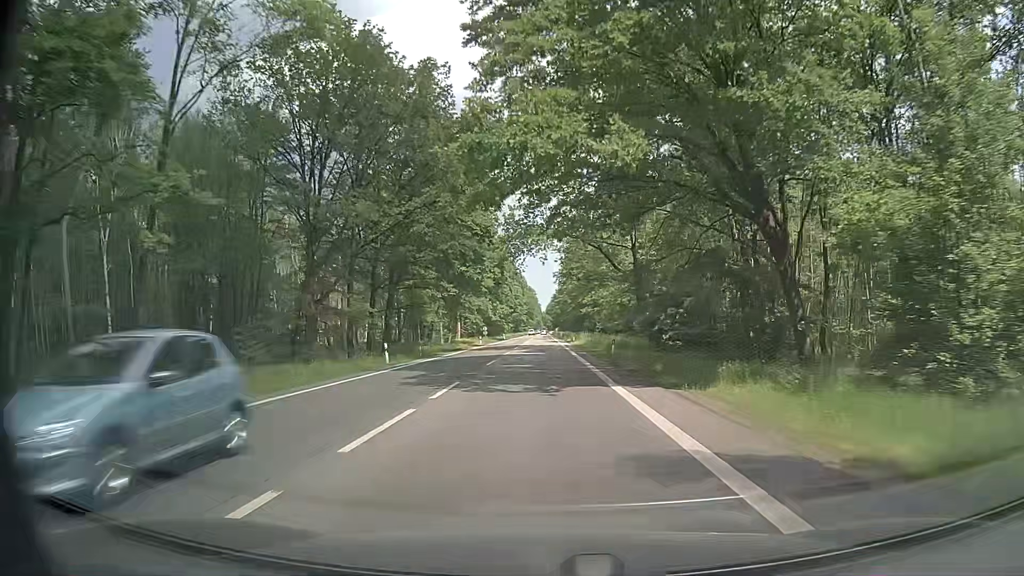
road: secondary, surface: asphalt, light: Day
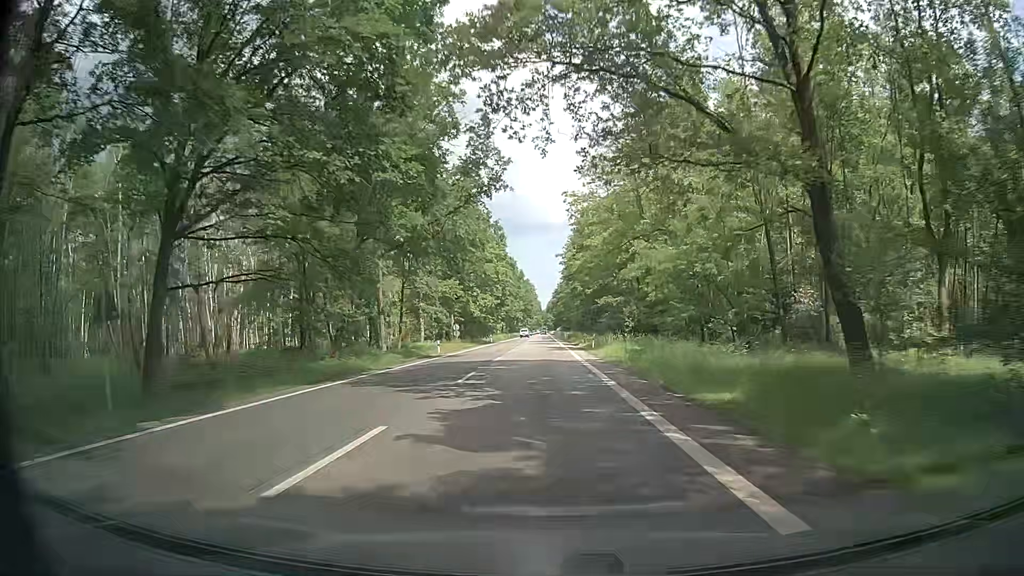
(+0.1, +33.0) m; 0°
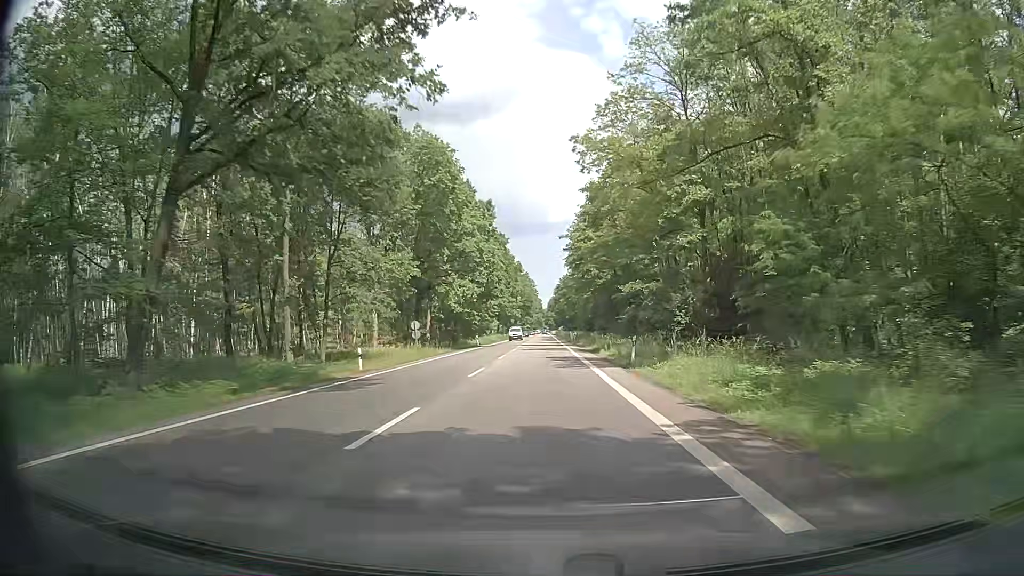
(0.0, +22.1) m; 0°
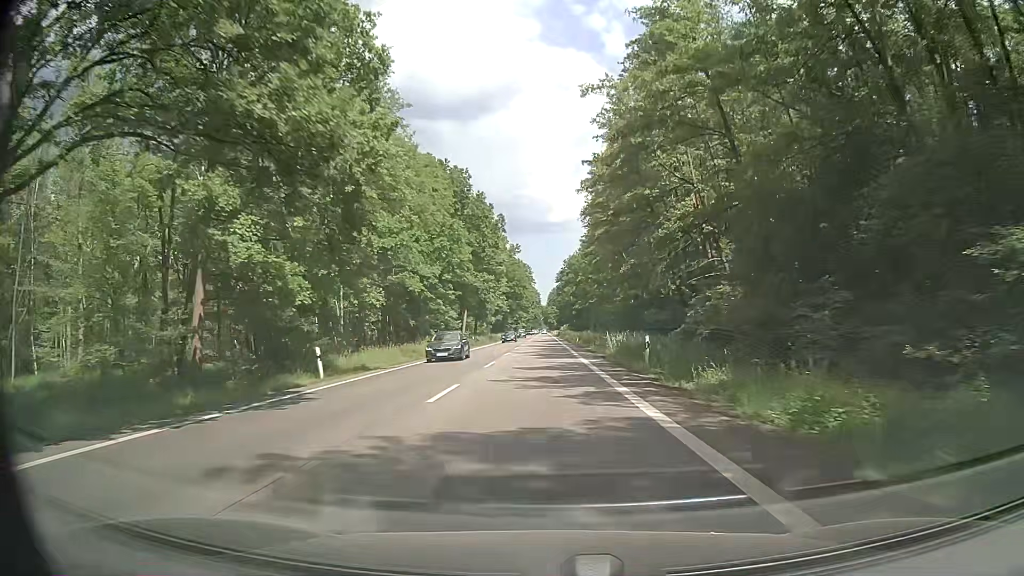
(0.0, +55.9) m; 0°
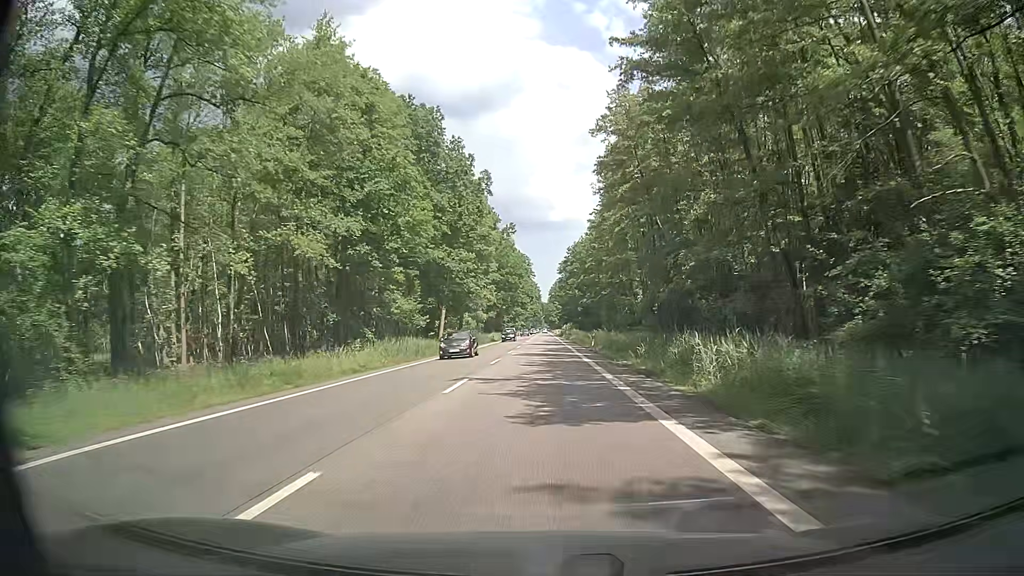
(+0.1, +22.7) m; 0°
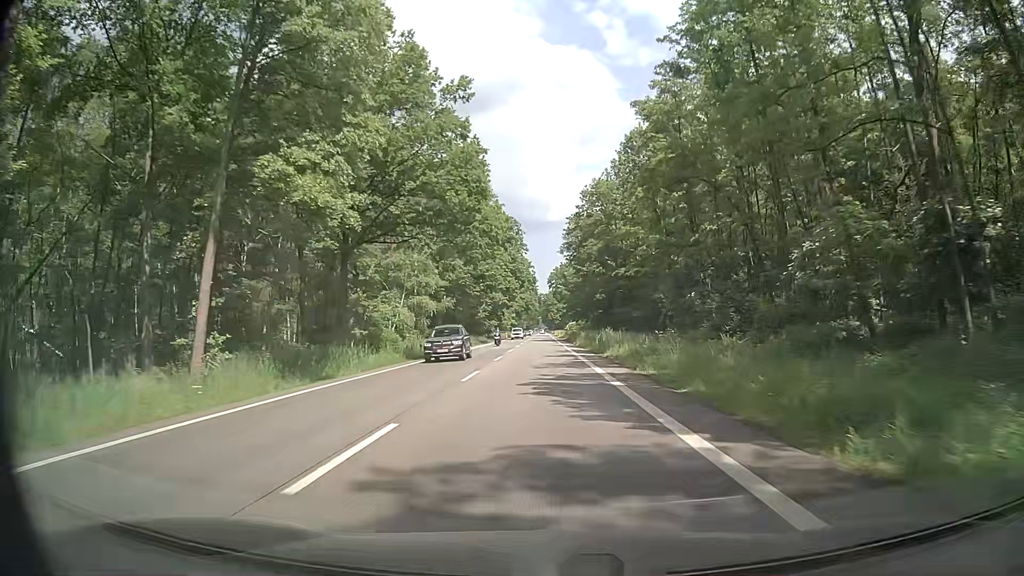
(0.0, +57.7) m; 0°
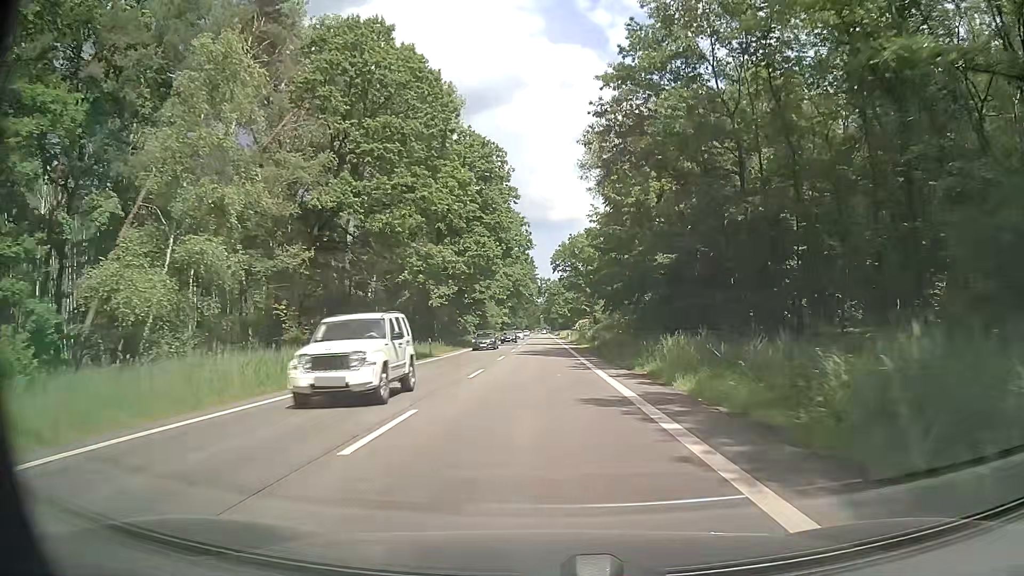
(+0.1, +47.0) m; 0°
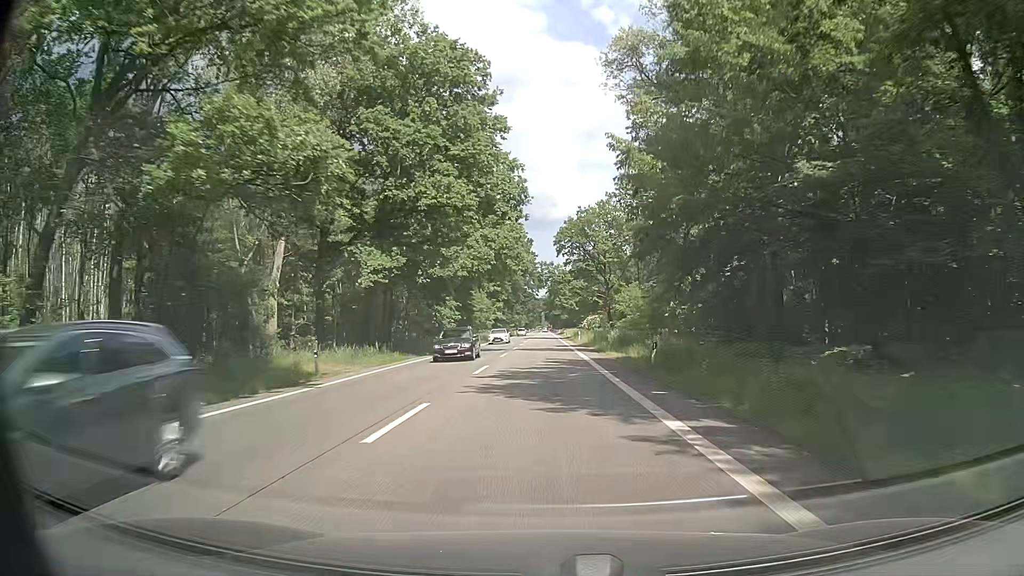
(-0.2, +23.7) m; -1°
(0, +10) (0, +20) (0, +30) (0, +40) (0, +50) (0, +60) (0, +70) (0, +80) (0, +90) (0, +100) m
